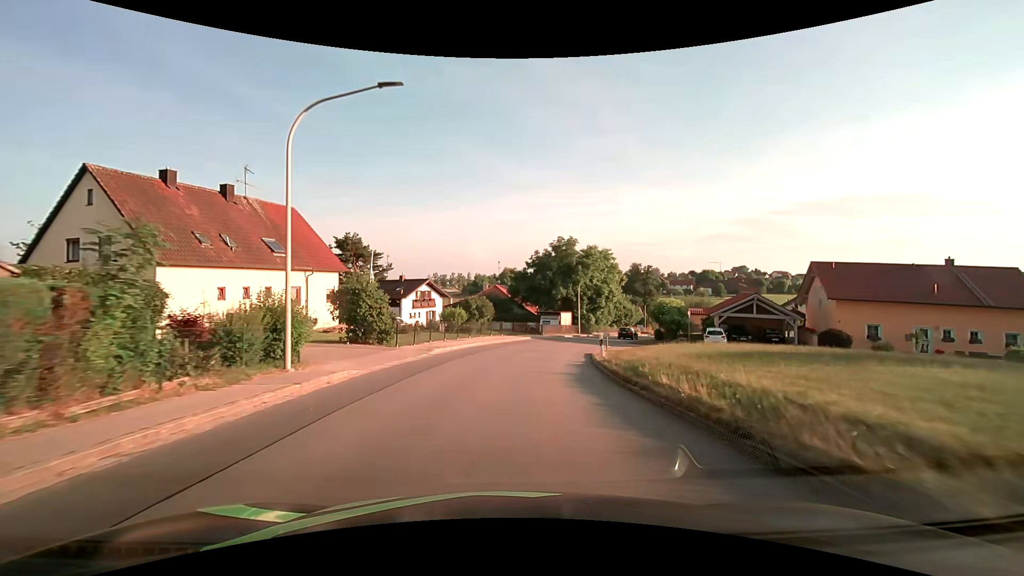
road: tertiary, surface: asphalt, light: Day
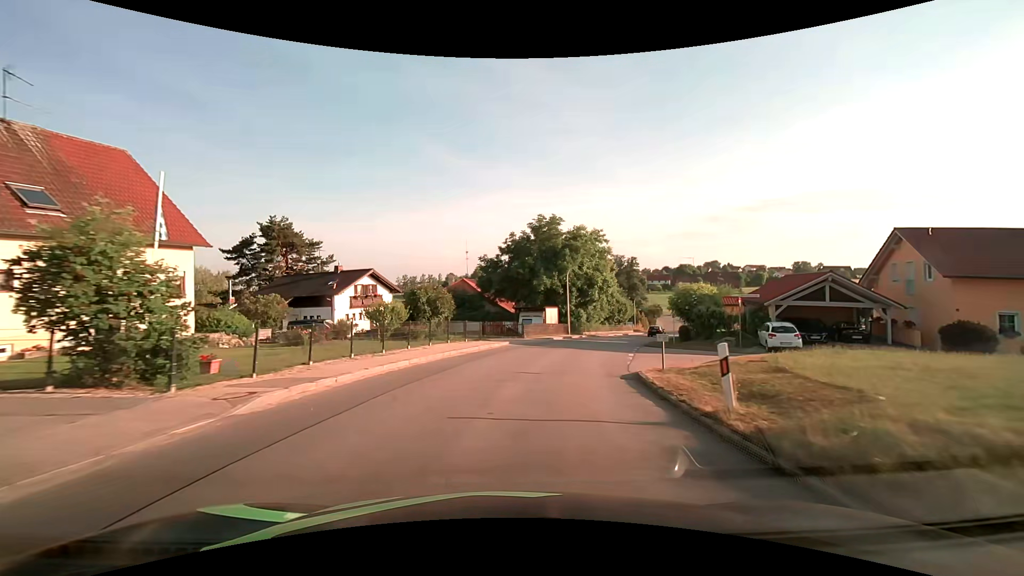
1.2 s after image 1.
(+0.3, +14.0) m; +3°
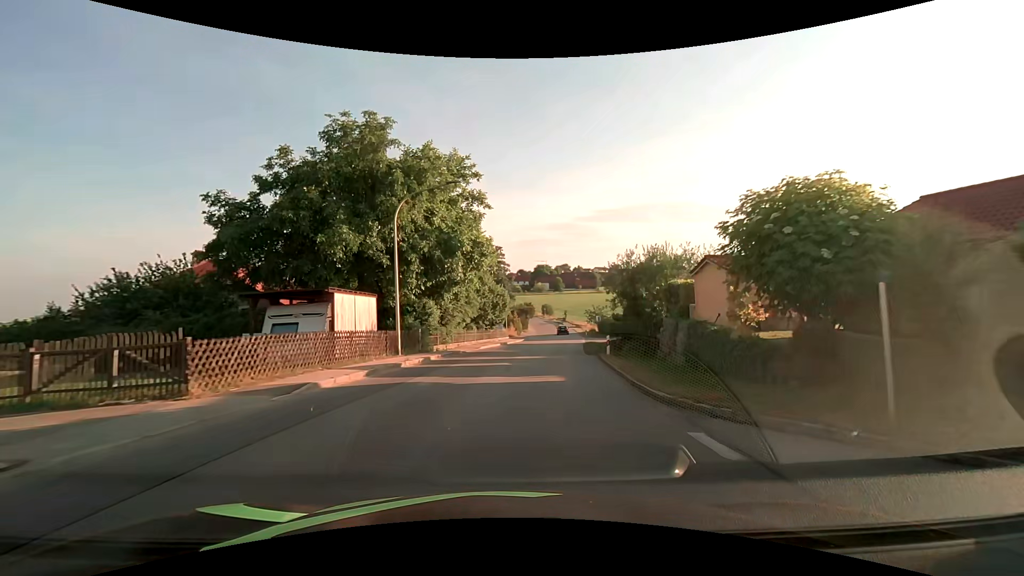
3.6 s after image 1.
(+3.8, +27.9) m; +16°
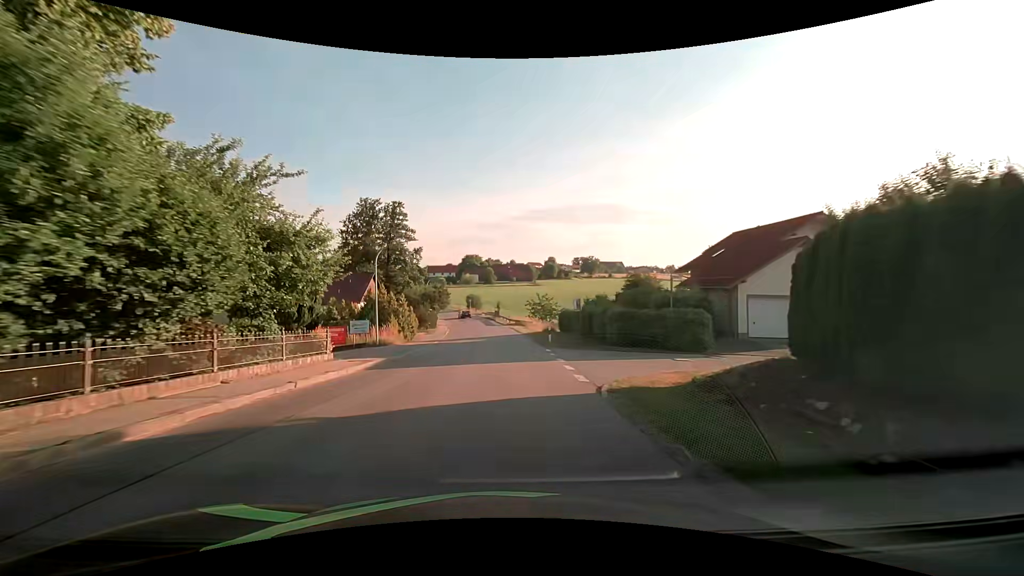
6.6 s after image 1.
(+3.9, +37.4) m; +8°
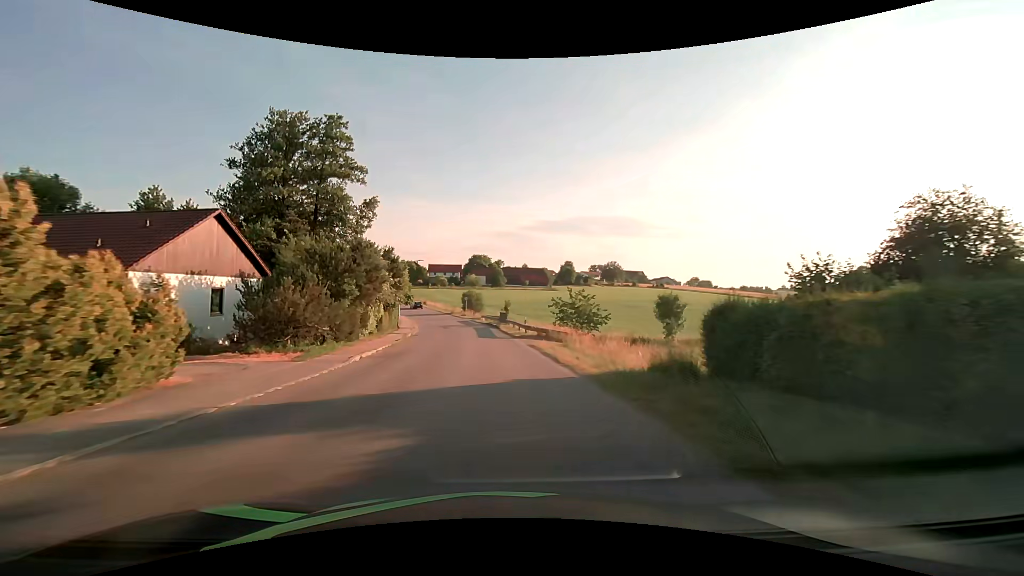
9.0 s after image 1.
(-0.2, +31.6) m; -1°
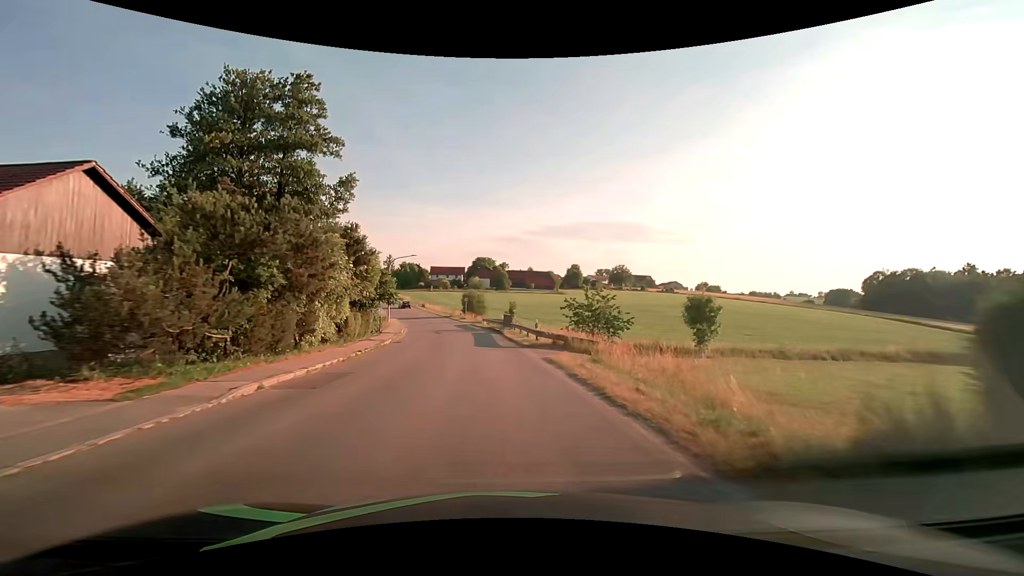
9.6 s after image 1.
(0.0, +7.7) m; 0°
(0, +10) (-1, +20) (-1, +30) (-3, +40) (-5, +50) (-7, +59) (-10, +69) (-13, +78) (-16, +88) (-20, +97) m
